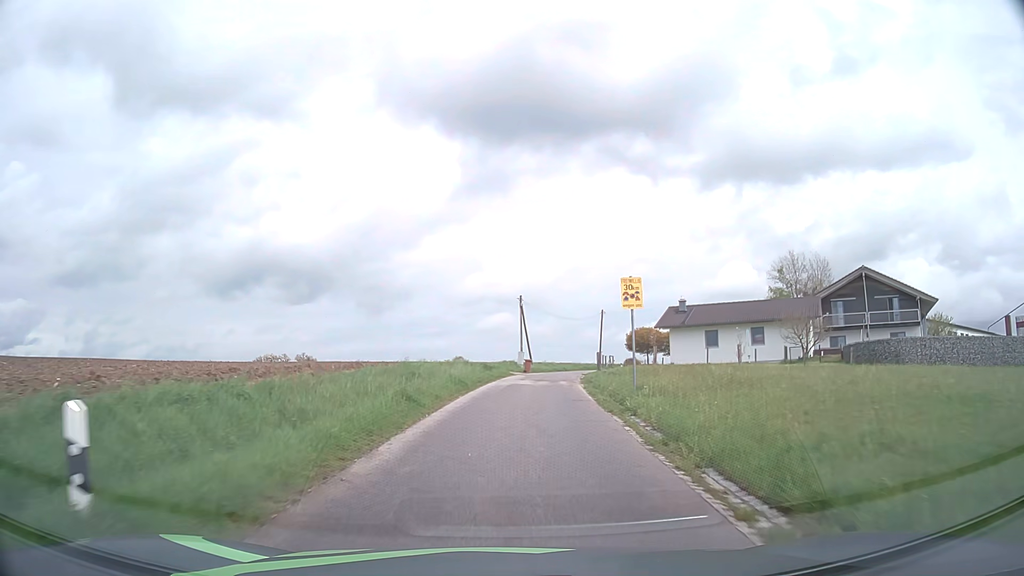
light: Day
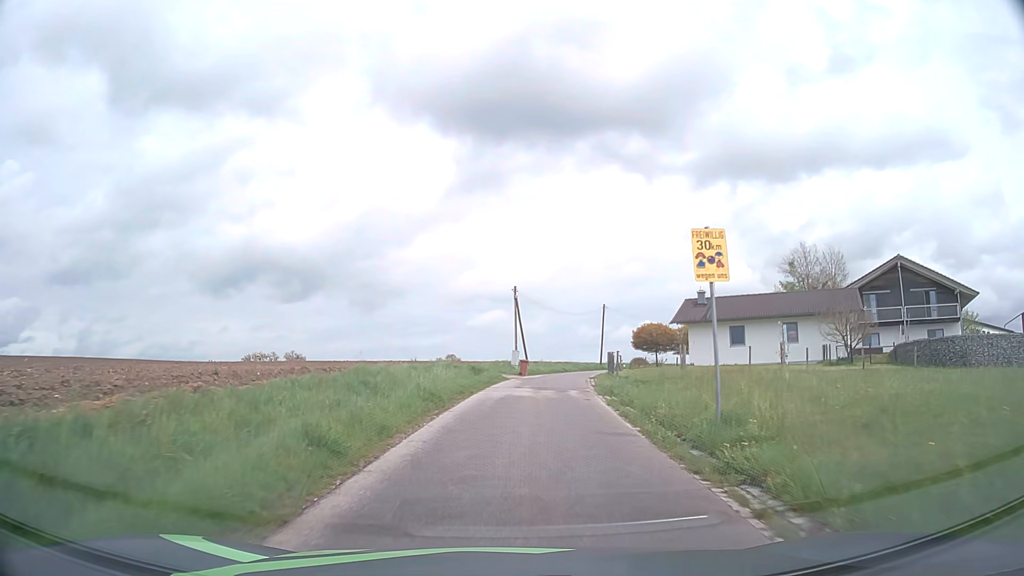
(0.0, +6.6) m; +1°
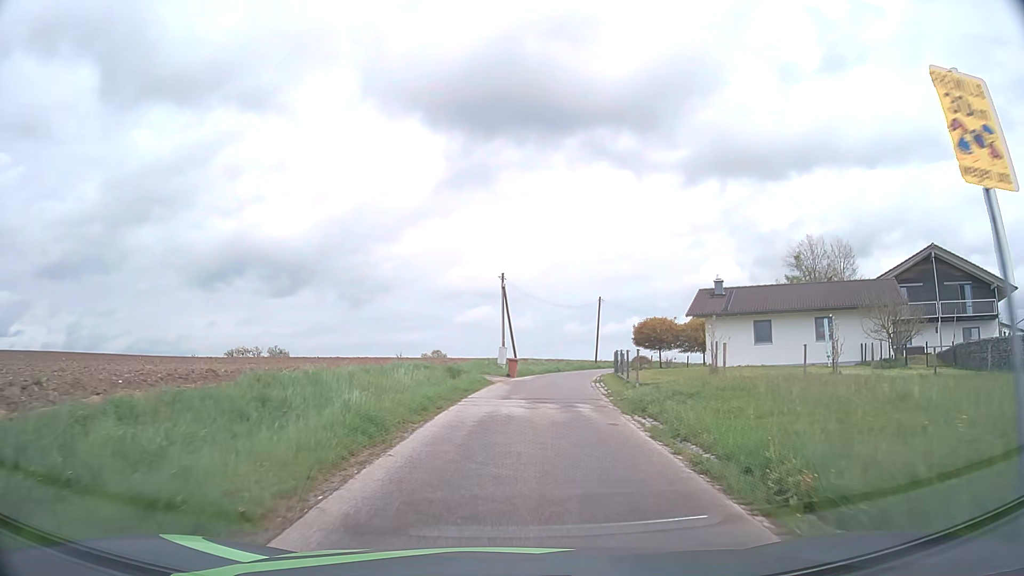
(0.0, +6.0) m; +1°
